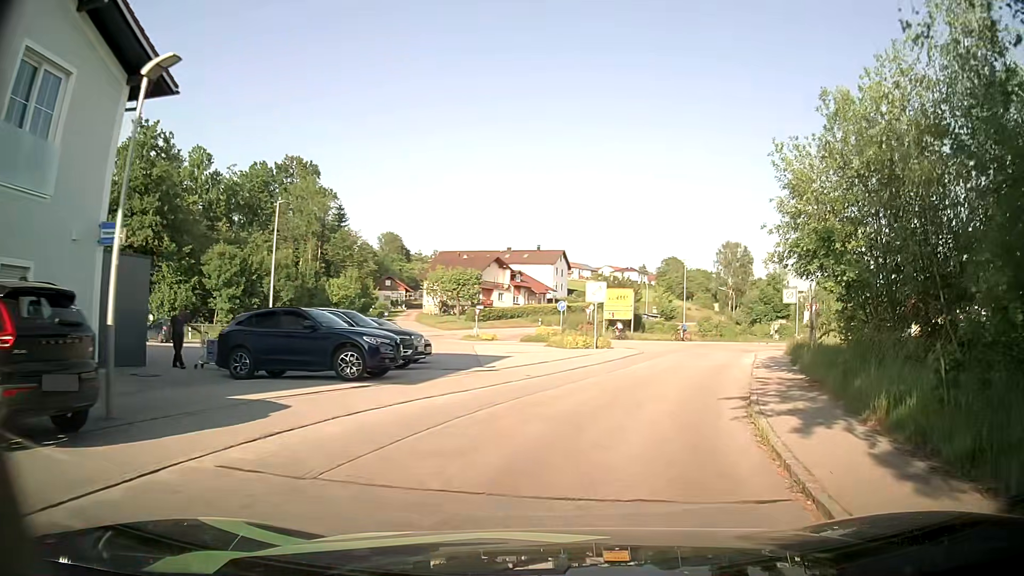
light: Day
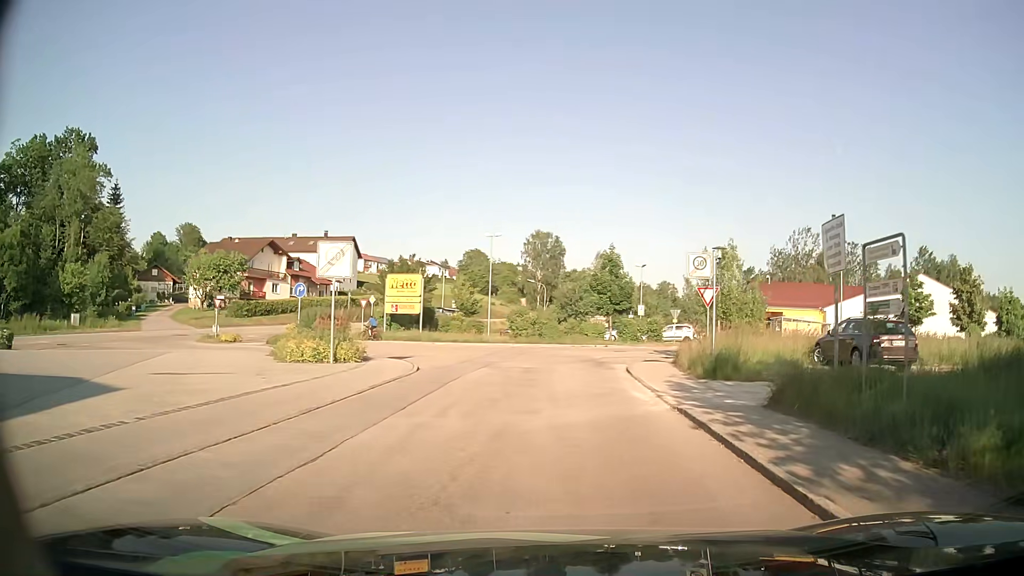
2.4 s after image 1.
(+2.7, +15.9) m; +17°
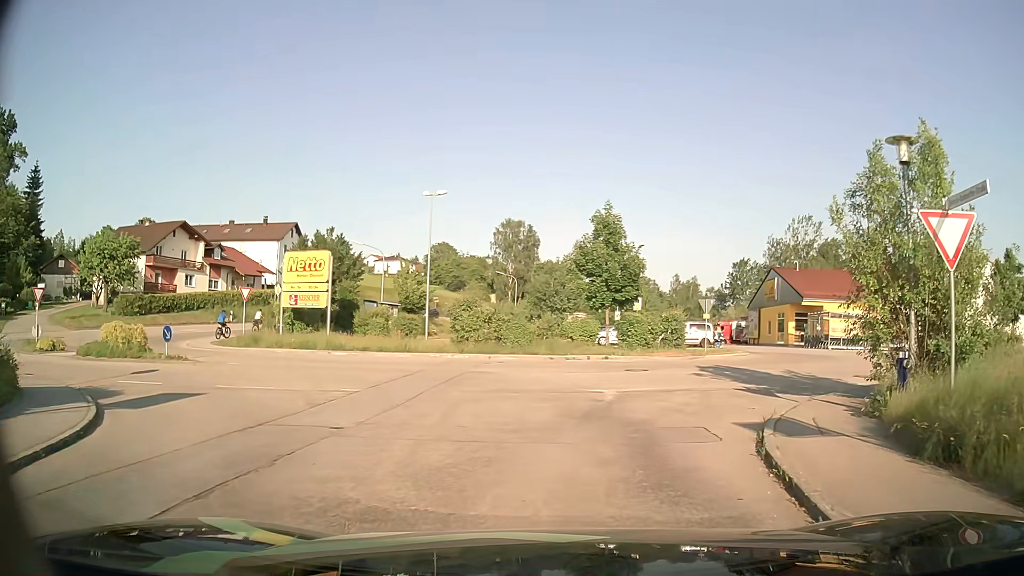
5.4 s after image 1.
(+0.4, +16.6) m; +3°
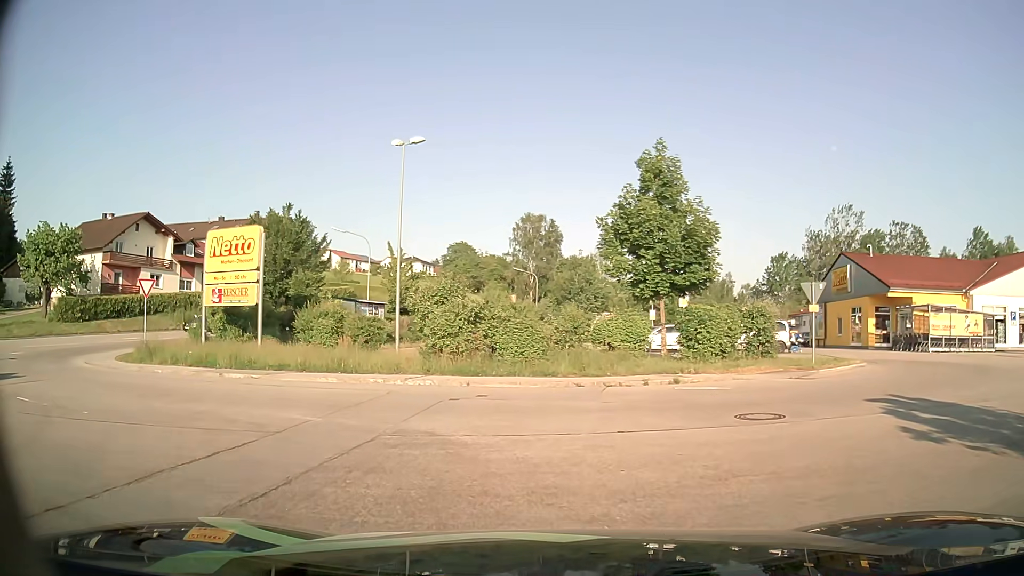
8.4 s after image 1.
(0.0, +11.2) m; -3°
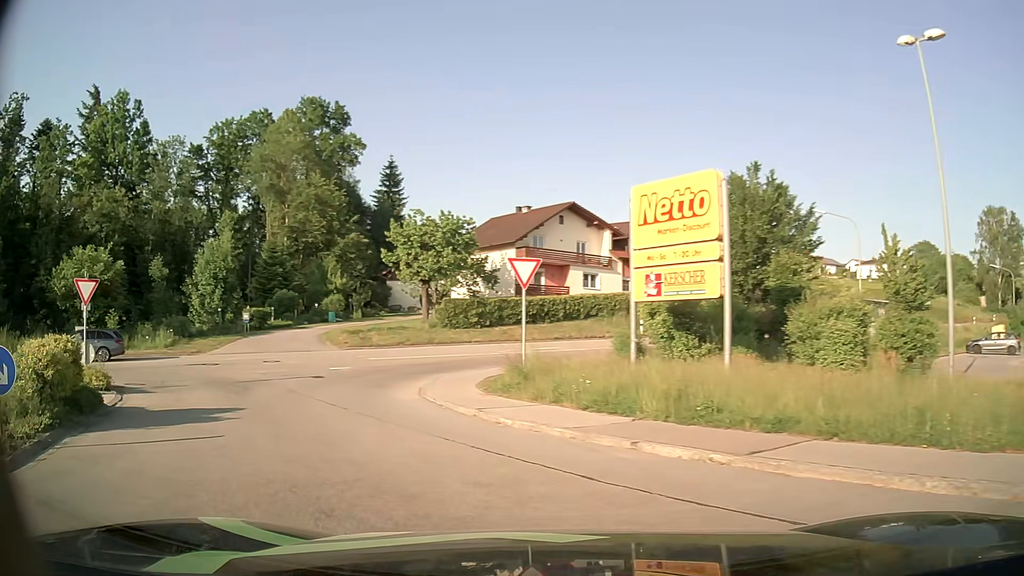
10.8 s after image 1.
(-3.2, +10.0) m; -41°
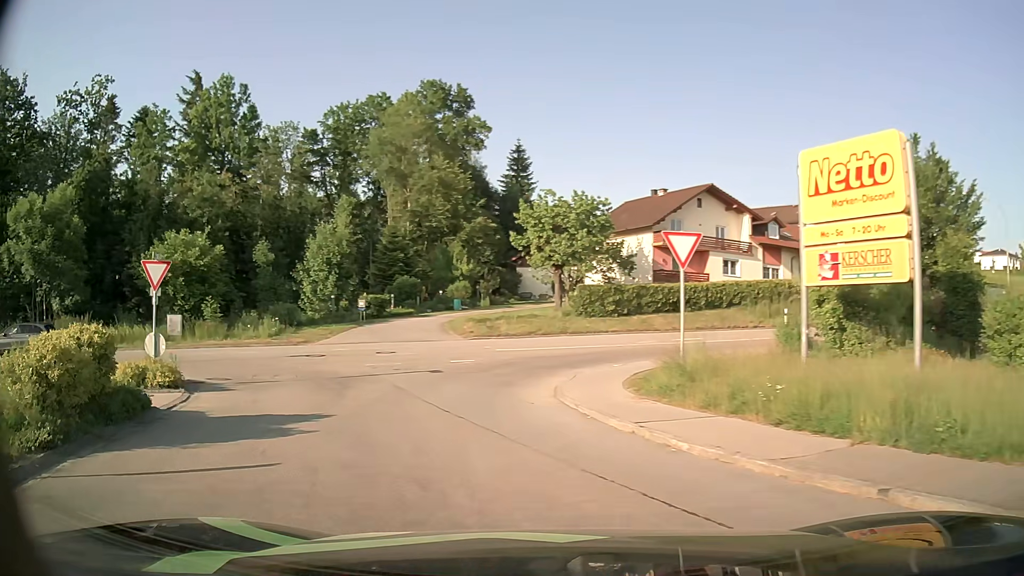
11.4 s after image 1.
(-0.2, +2.7) m; -9°
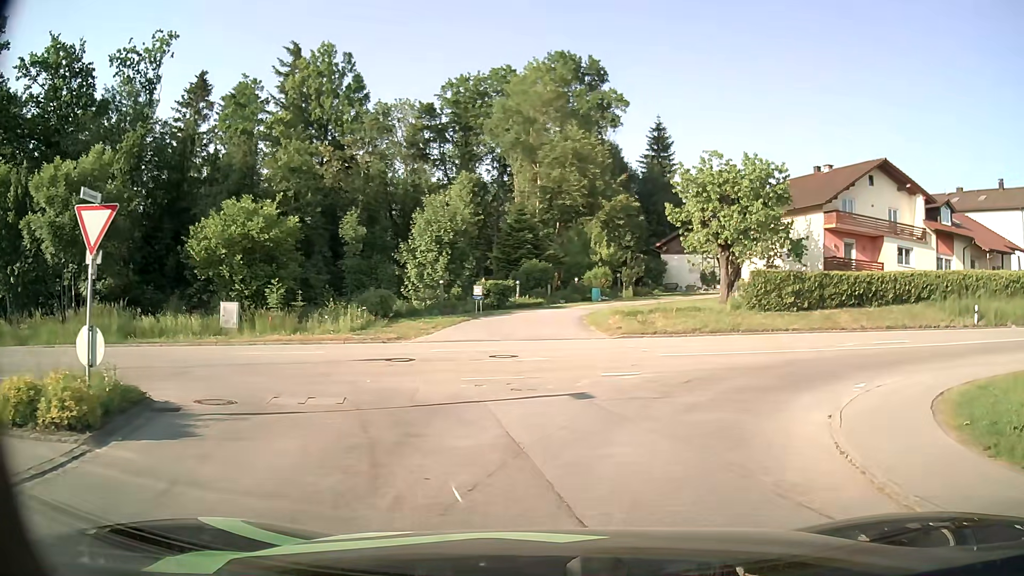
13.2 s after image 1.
(-1.3, +7.5) m; -11°
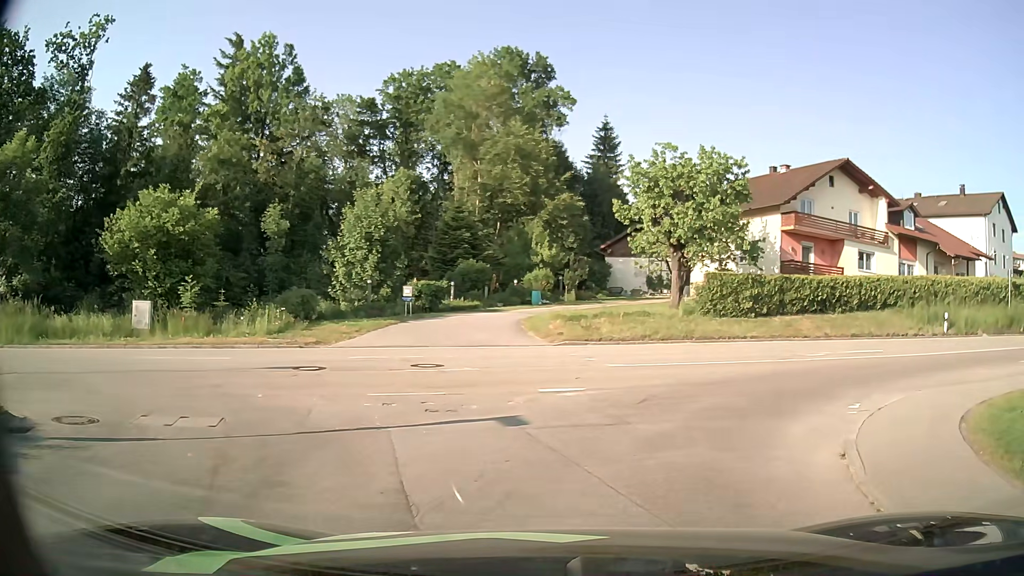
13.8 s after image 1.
(+0.1, +2.4) m; +4°
